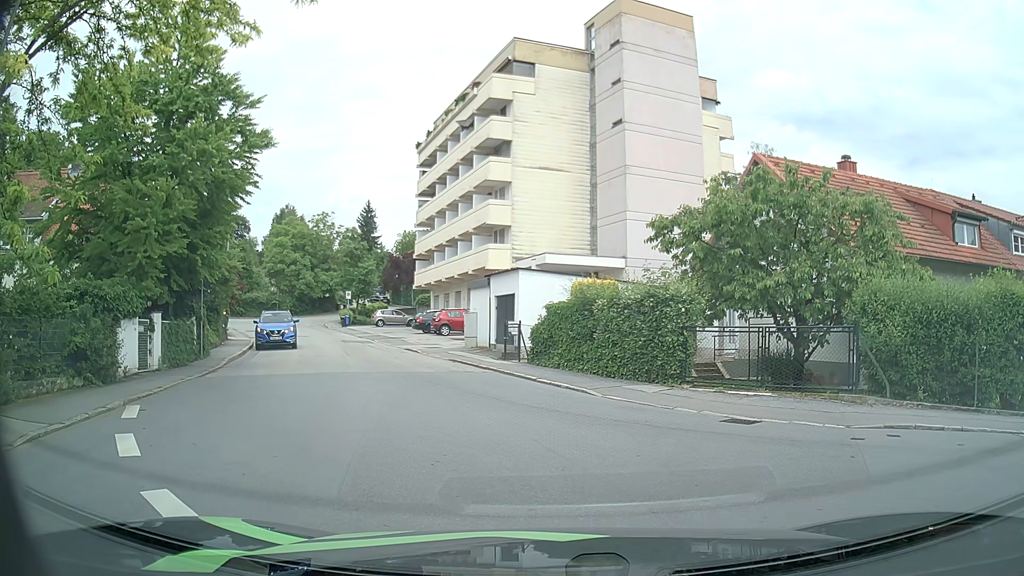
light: Day
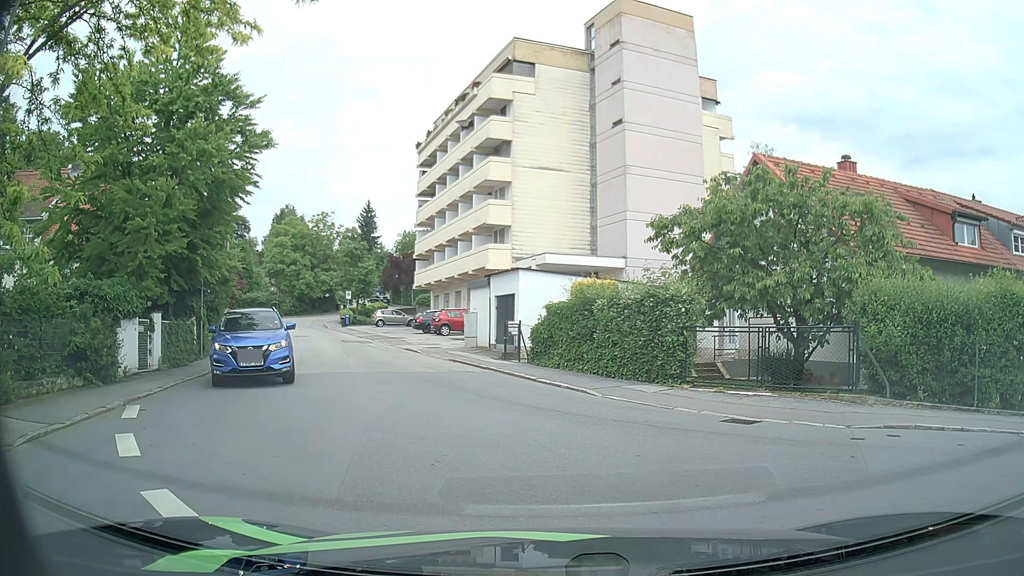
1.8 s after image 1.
(0.0, 0.0) m; 0°
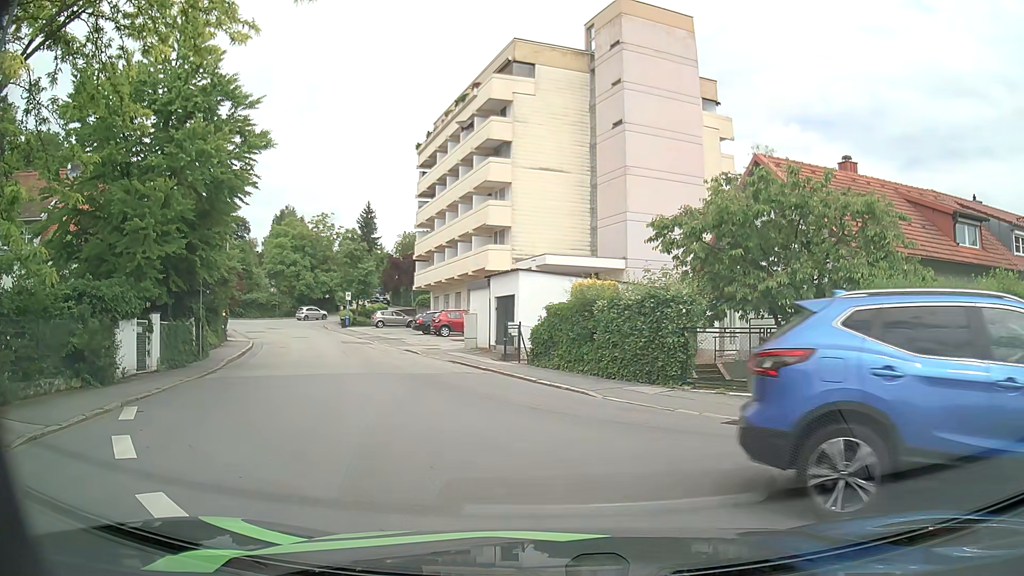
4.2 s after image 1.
(0.0, 0.0) m; 0°
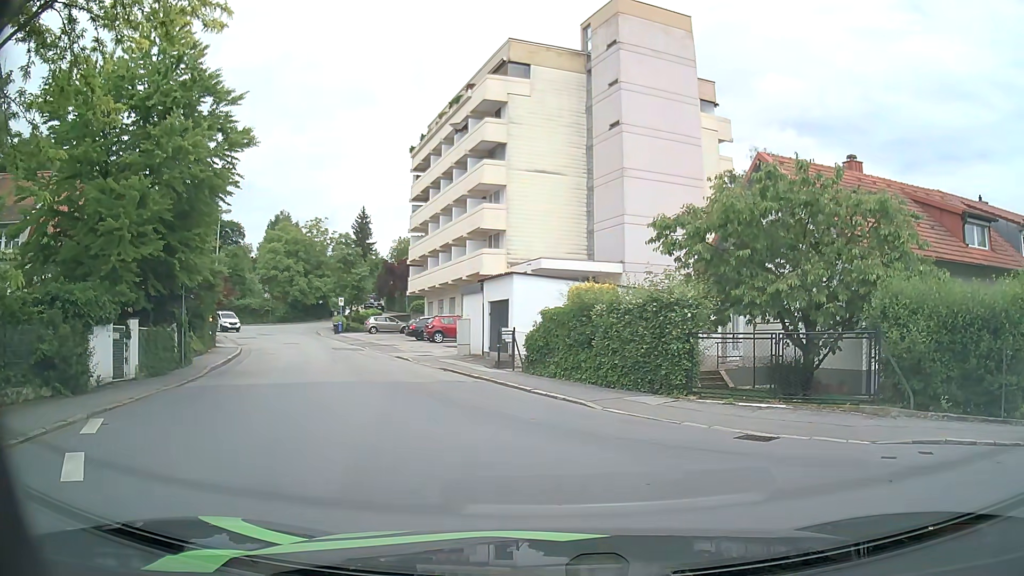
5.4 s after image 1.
(0.0, +1.0) m; +1°
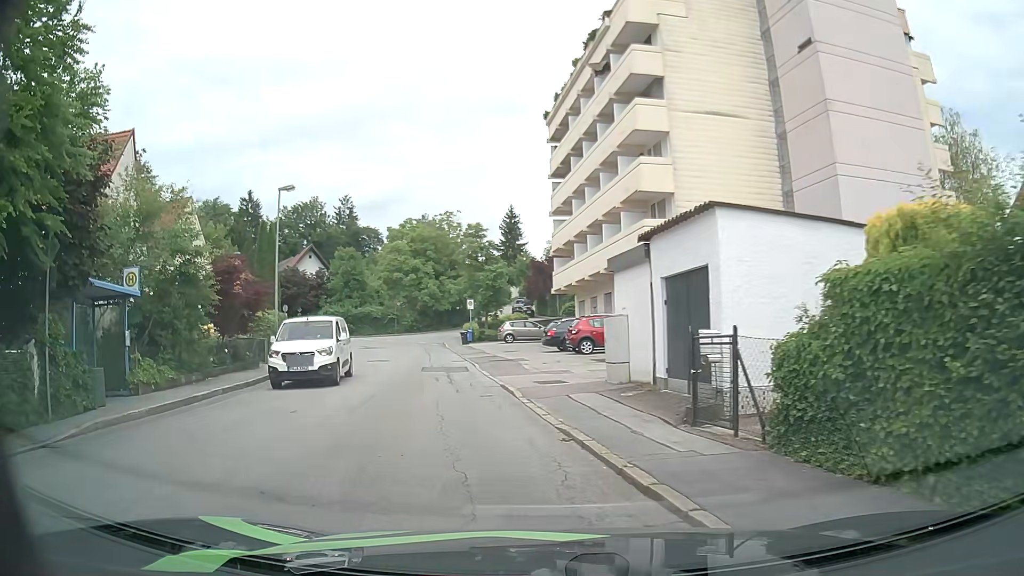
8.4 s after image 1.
(-0.7, +12.3) m; -14°
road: residential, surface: asphalt
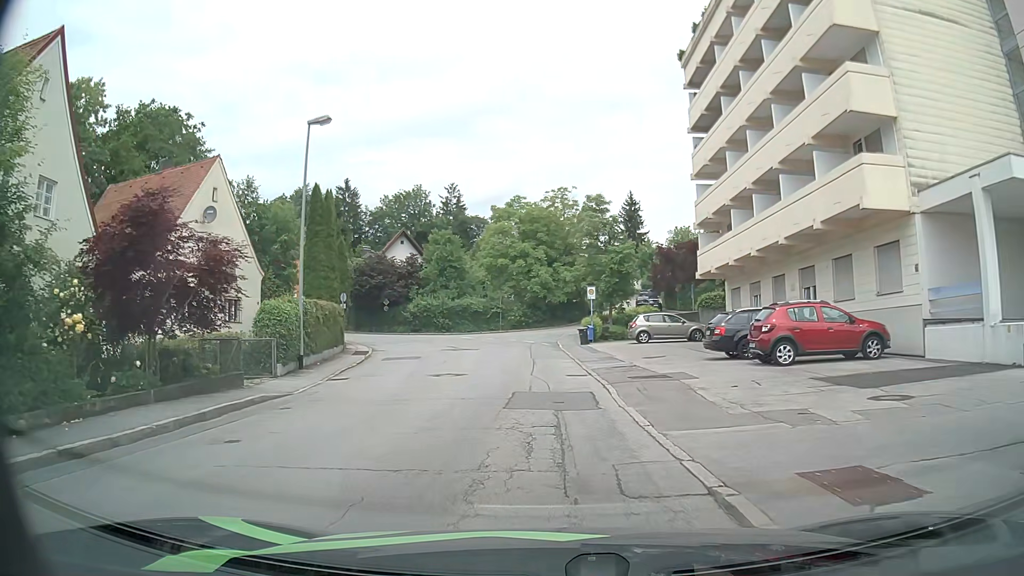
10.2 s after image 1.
(-1.1, +10.9) m; -9°
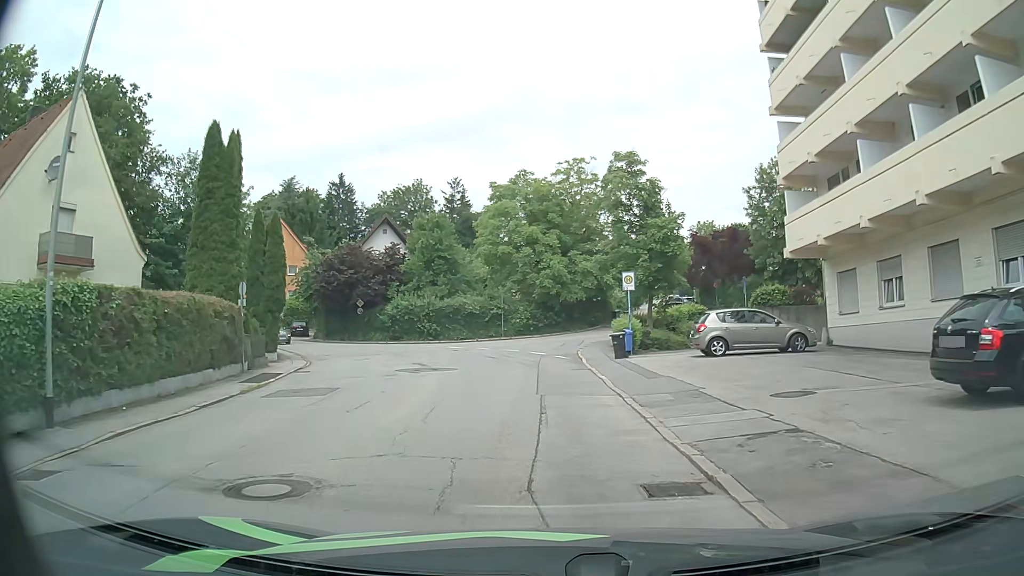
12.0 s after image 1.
(-0.3, +12.6) m; -2°
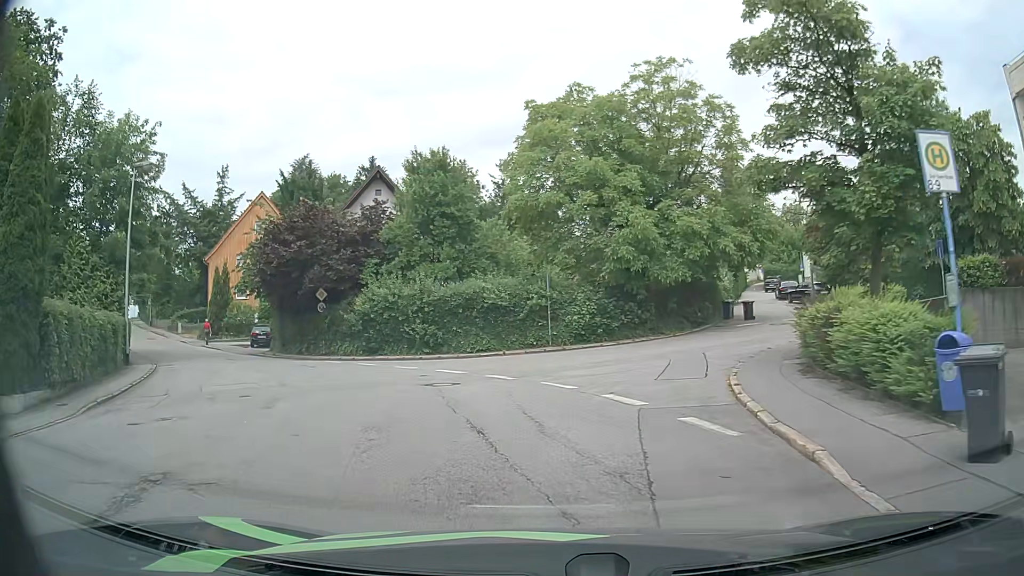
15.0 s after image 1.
(-0.5, +19.1) m; -5°
(-2, +10) (-6, +19) (-12, +27) (-18, +34) (-25, +42) (-32, +49) (-40, +56) (-47, +63) (-53, +70) (-60, +78) m
